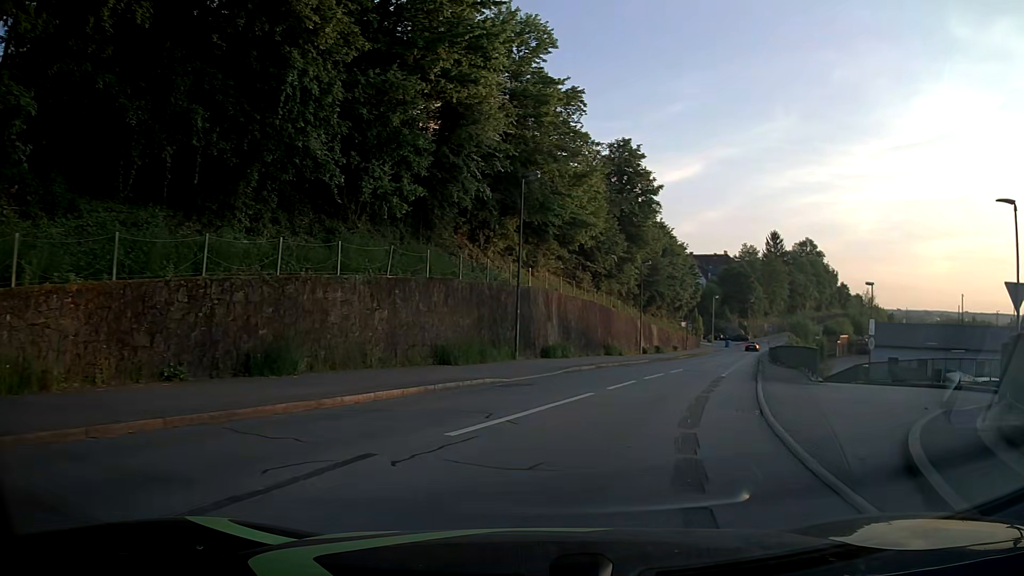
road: residential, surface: asphalt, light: Day
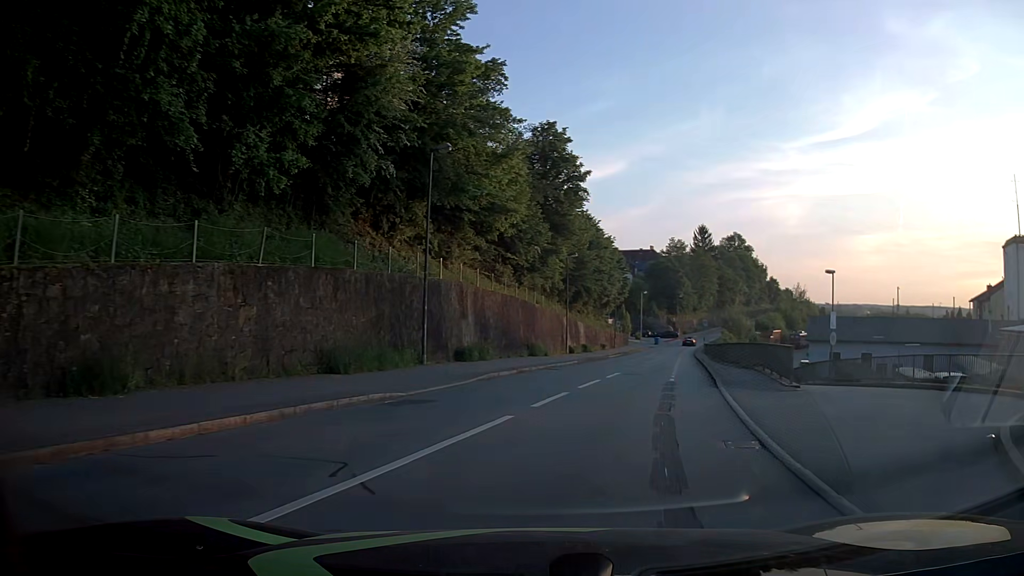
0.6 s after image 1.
(+0.2, +4.3) m; +6°
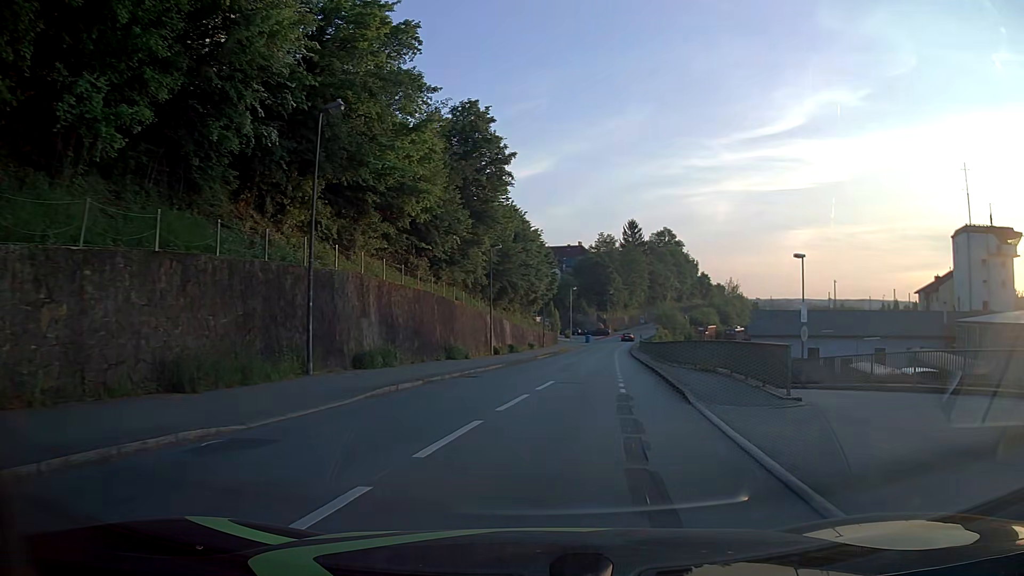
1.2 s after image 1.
(+0.3, +4.9) m; +6°
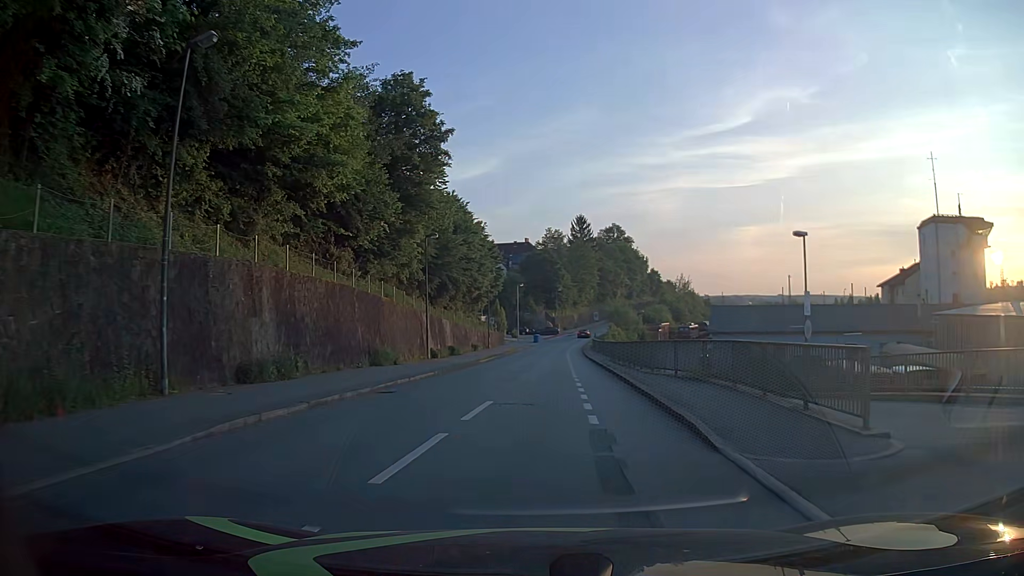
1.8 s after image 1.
(+0.2, +5.5) m; +4°
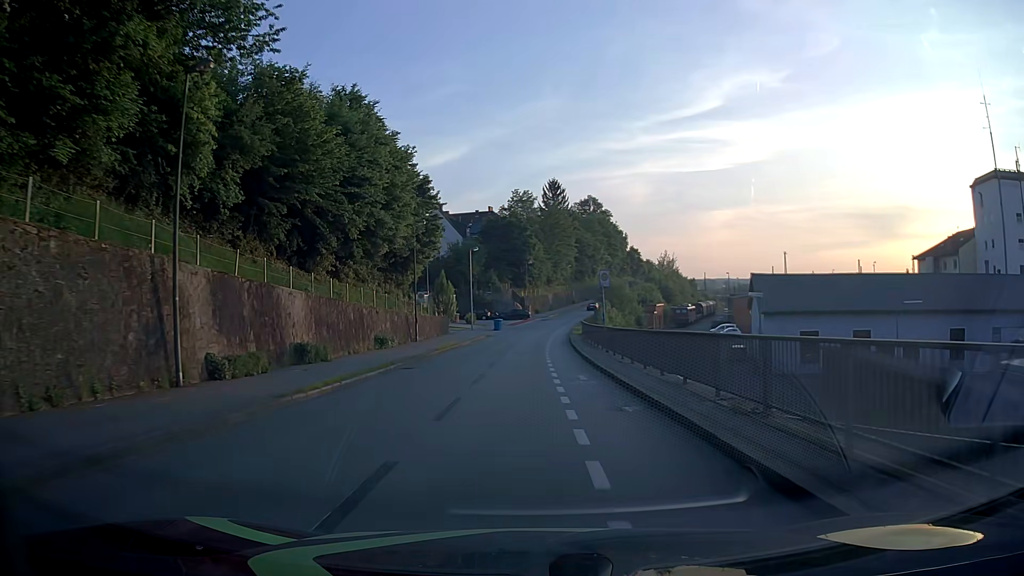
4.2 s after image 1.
(+0.8, +27.7) m; +3°
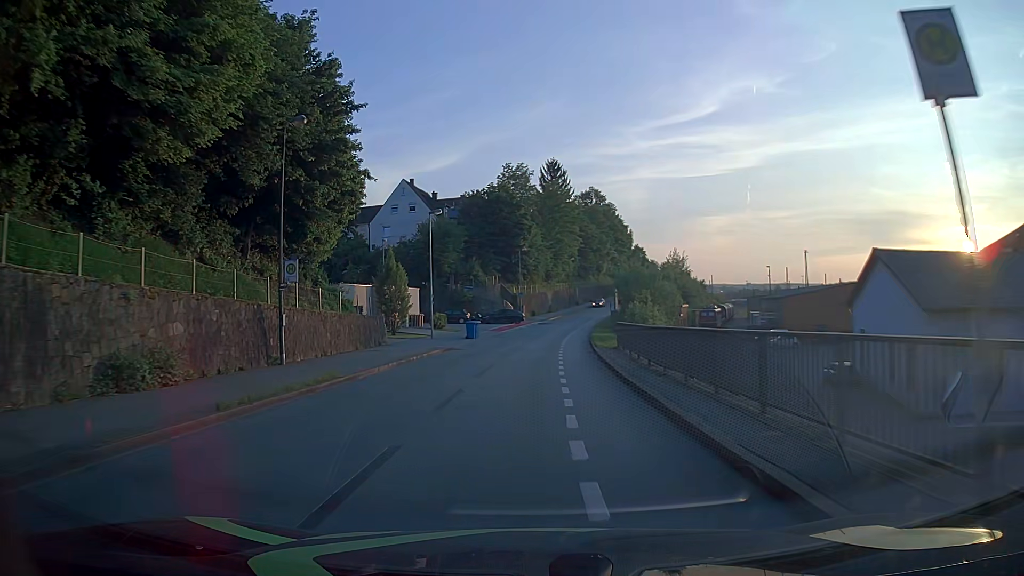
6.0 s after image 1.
(-0.1, +23.3) m; 0°
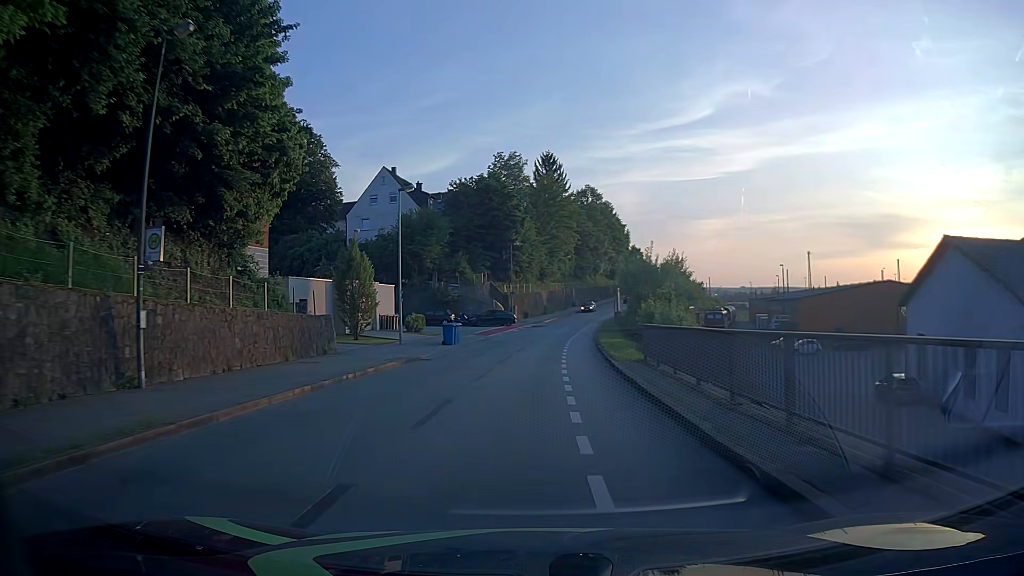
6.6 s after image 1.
(0.0, +7.9) m; 0°
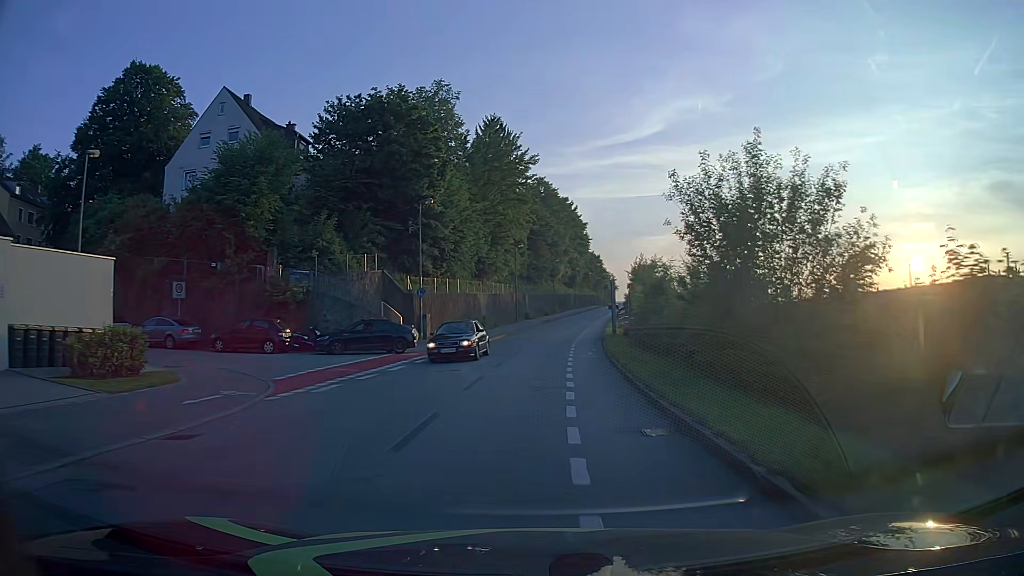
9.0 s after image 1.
(+1.1, +31.2) m; +5°
(0, +10) (0, +20) (+1, +30) (+2, +40) (+3, +50) (+5, +60) (+6, +70) (+8, +80) (+9, +89) (+11, +99) m
